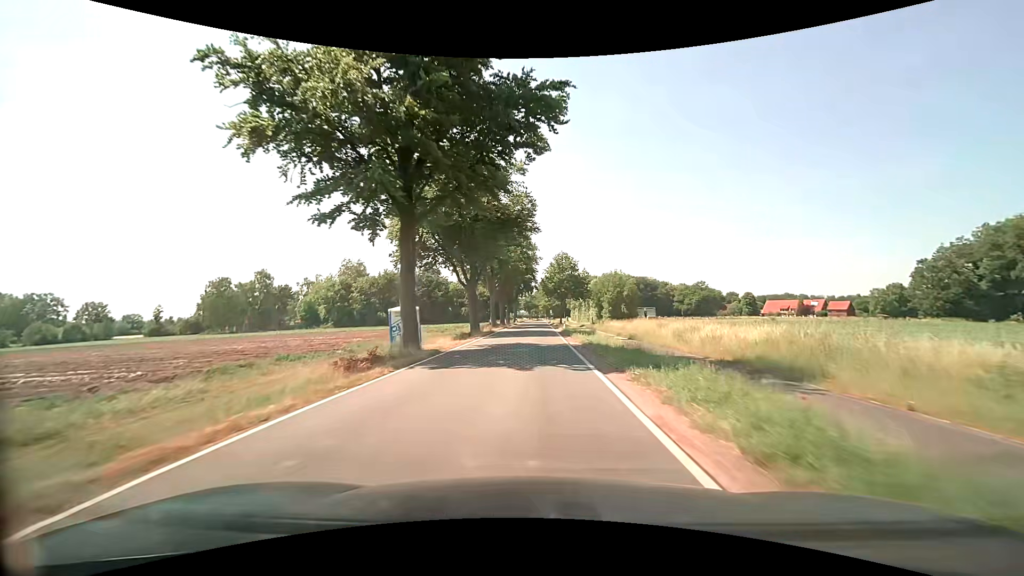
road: secondary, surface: asphalt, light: Day
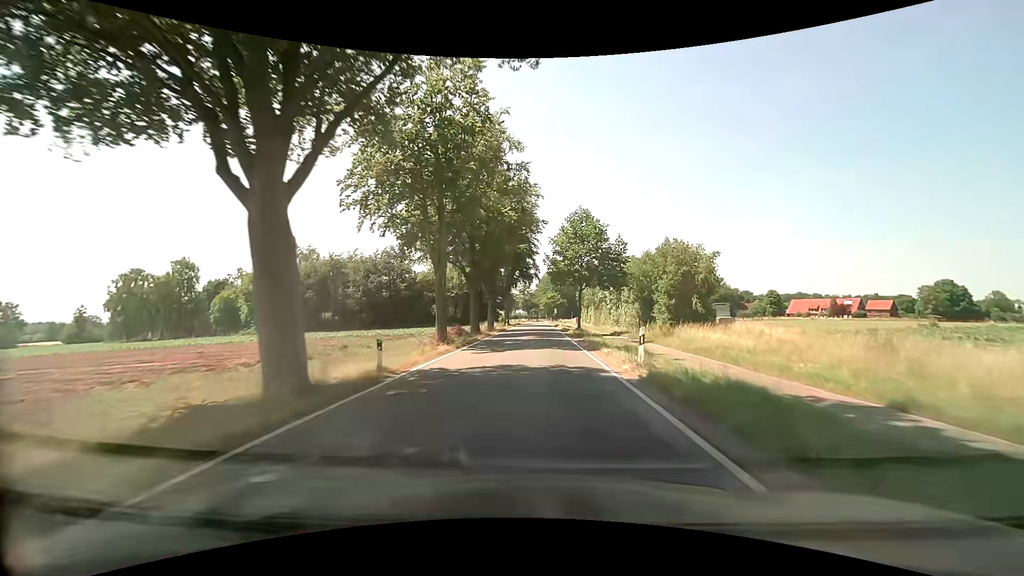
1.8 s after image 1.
(0.0, +31.9) m; 0°
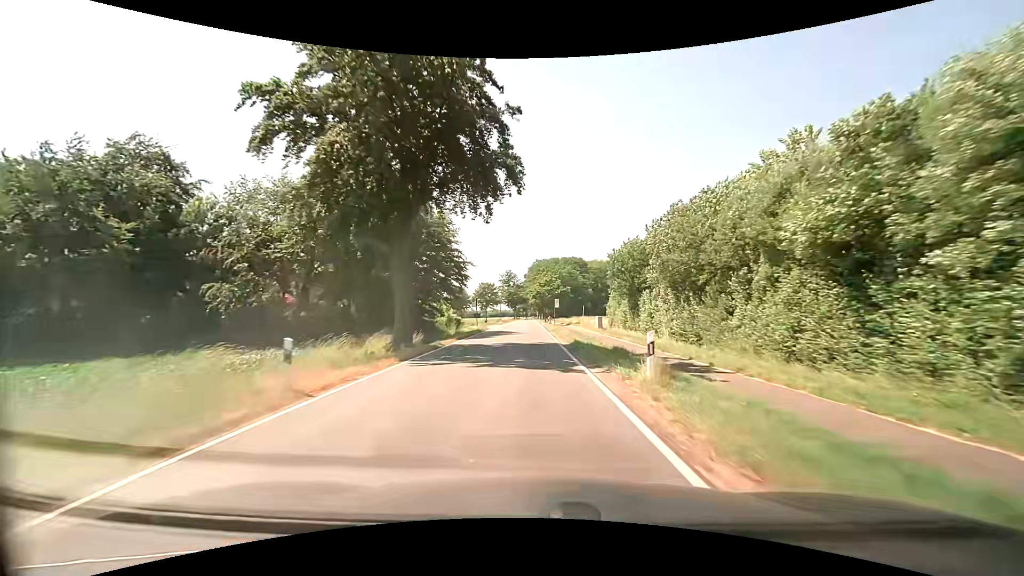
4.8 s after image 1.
(+0.9, +53.3) m; +1°
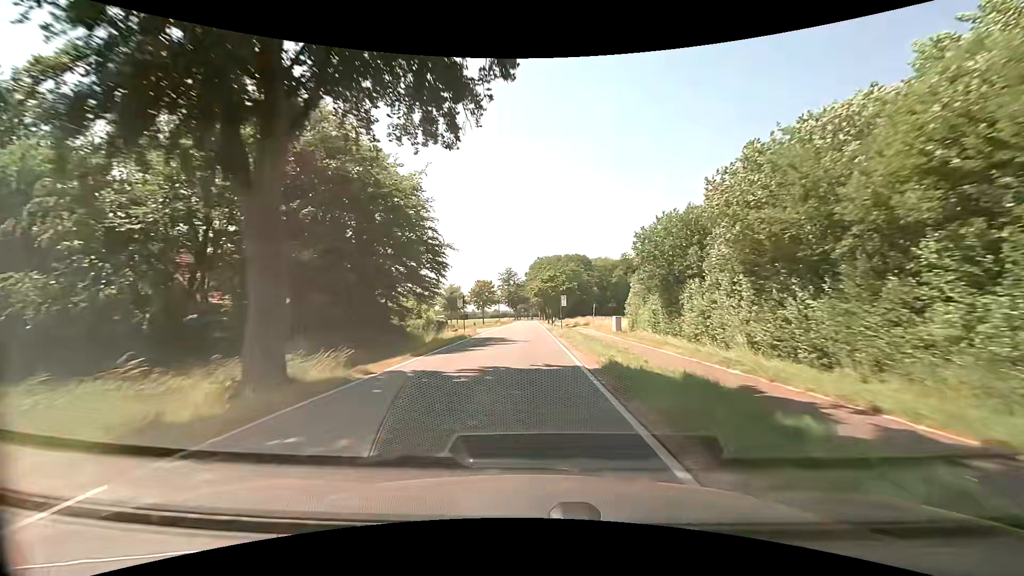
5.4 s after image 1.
(+0.1, +10.7) m; 0°
(0, +10) (0, +20) (0, +30) (0, +40) (0, +50) (0, +60) (0, +70) (-1, +80) (-1, +90) (-1, +100) m
